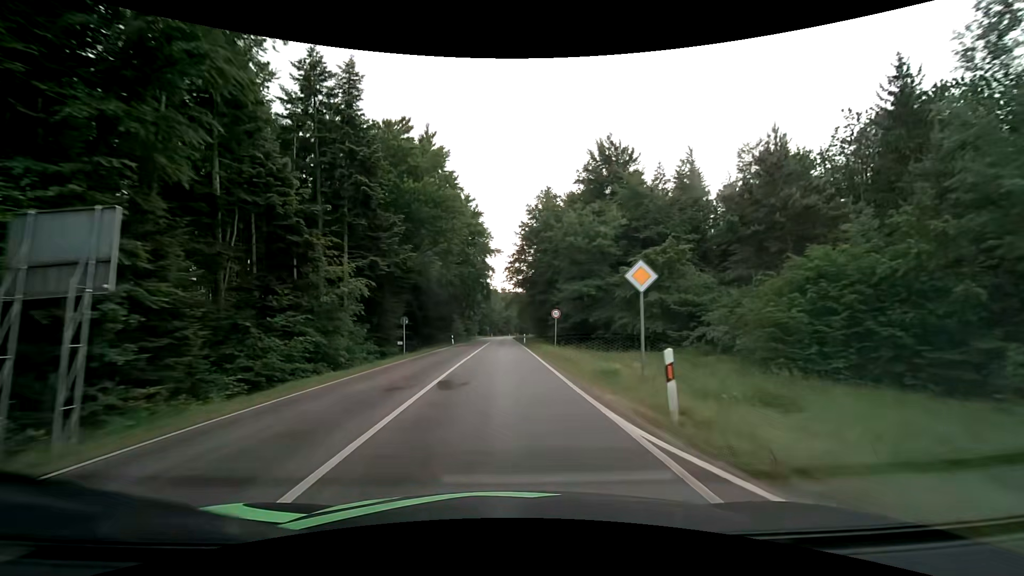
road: secondary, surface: asphalt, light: Day
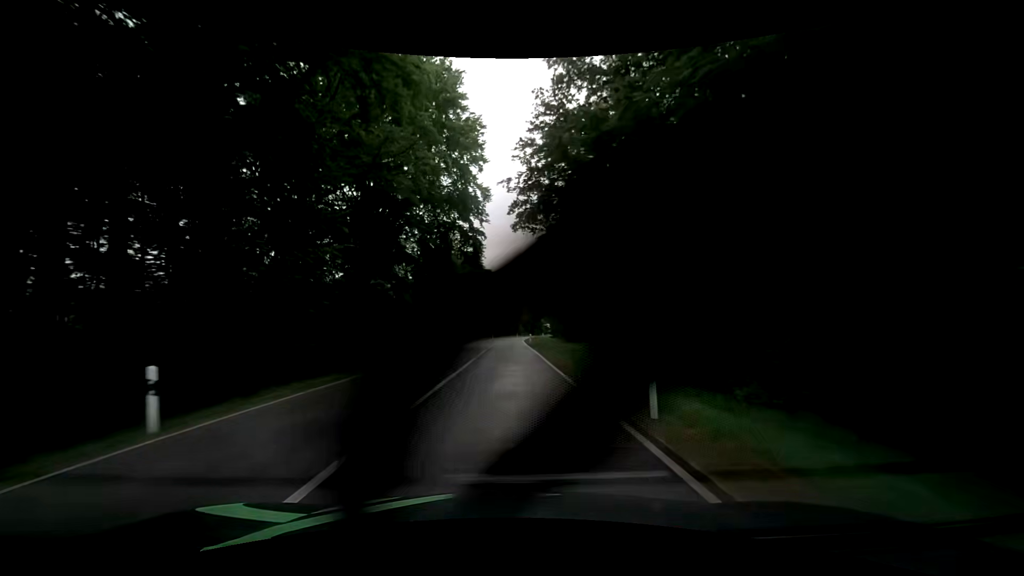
(-0.2, +49.0) m; 0°
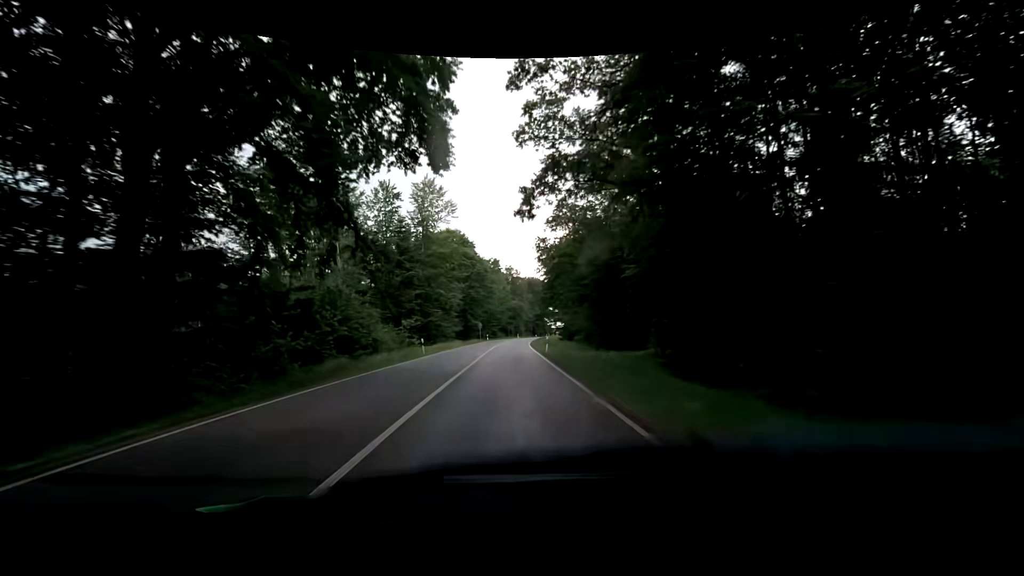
(-0.1, +25.1) m; 0°
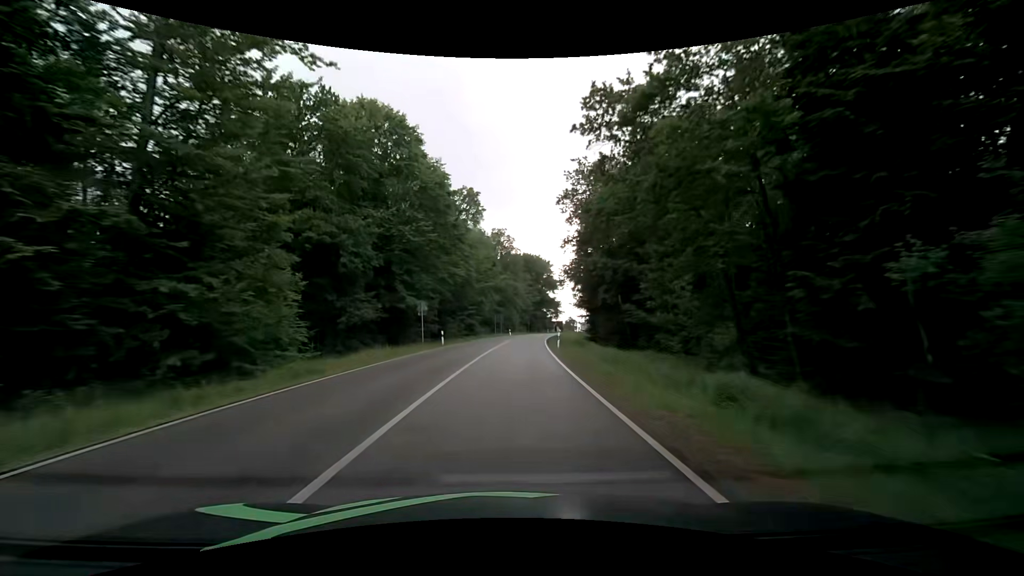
(+0.7, +49.1) m; +1°
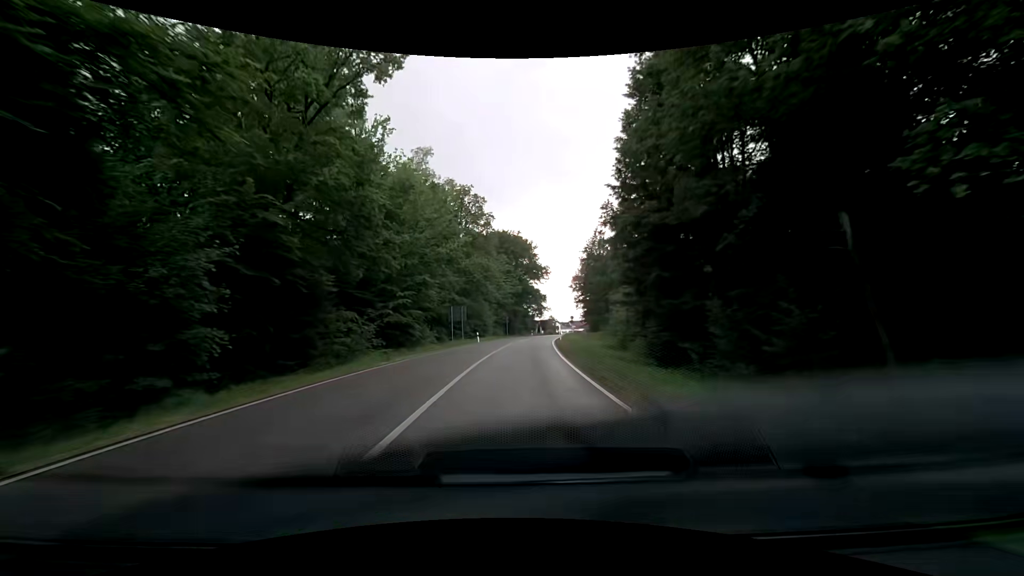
(+0.9, +34.1) m; +3°
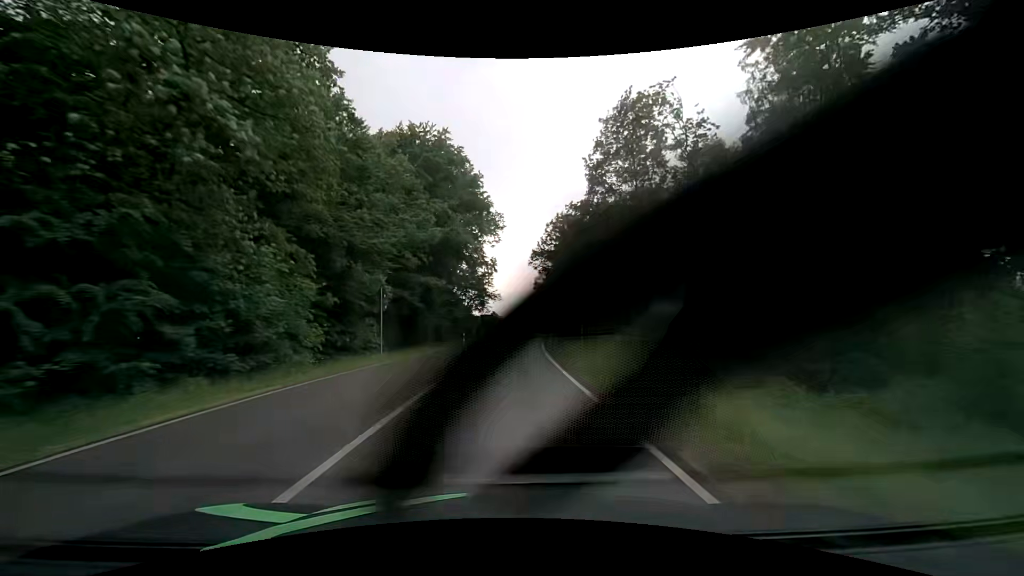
(+2.9, +51.9) m; +7°
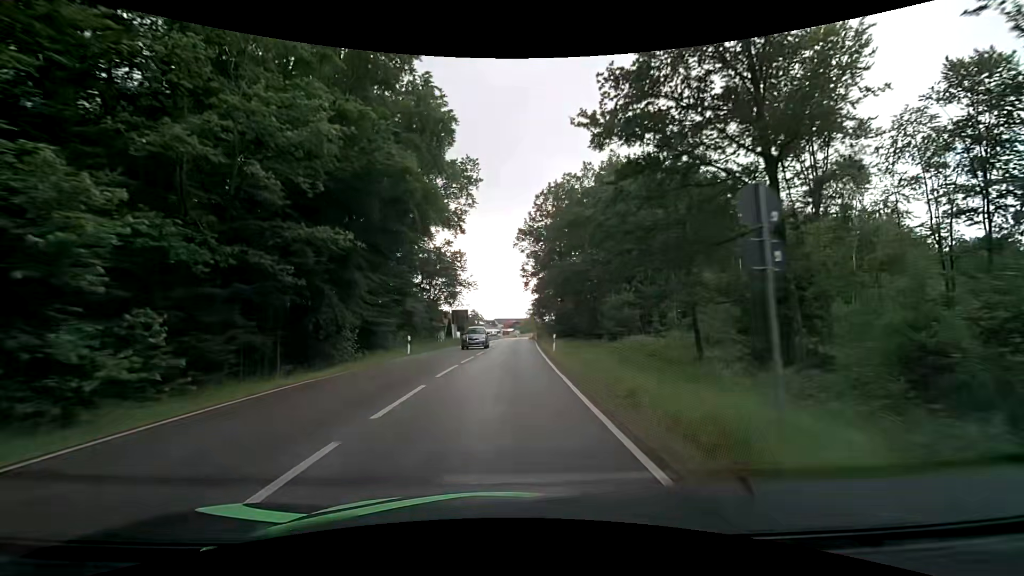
(+0.4, +19.1) m; +2°
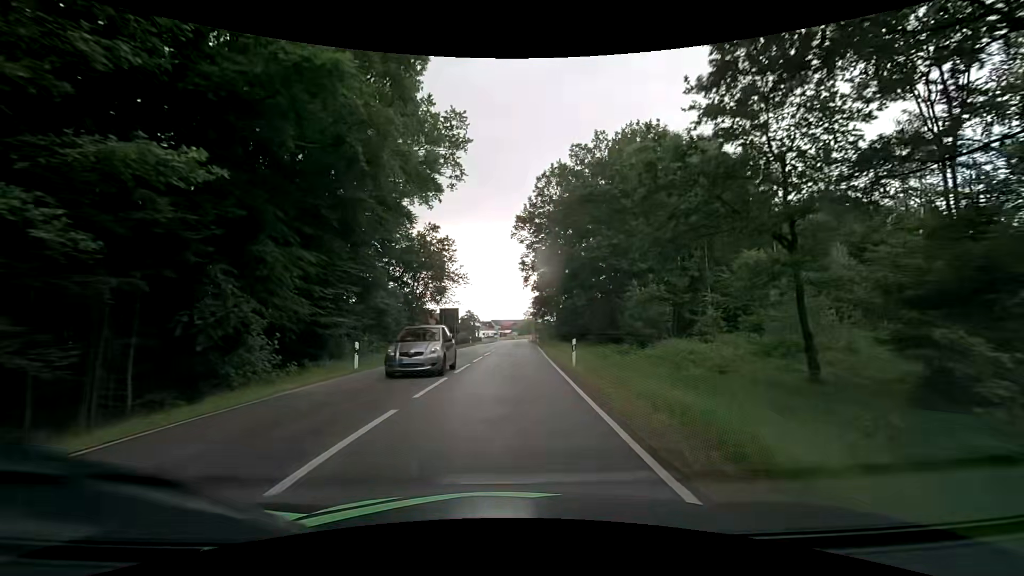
(0.0, +9.3) m; +1°
(0, +10) (0, +20) (0, +30) (0, +40) (0, +50) (+1, +60) (+1, +70) (+1, +80) (+1, +90) (+2, +100) m
